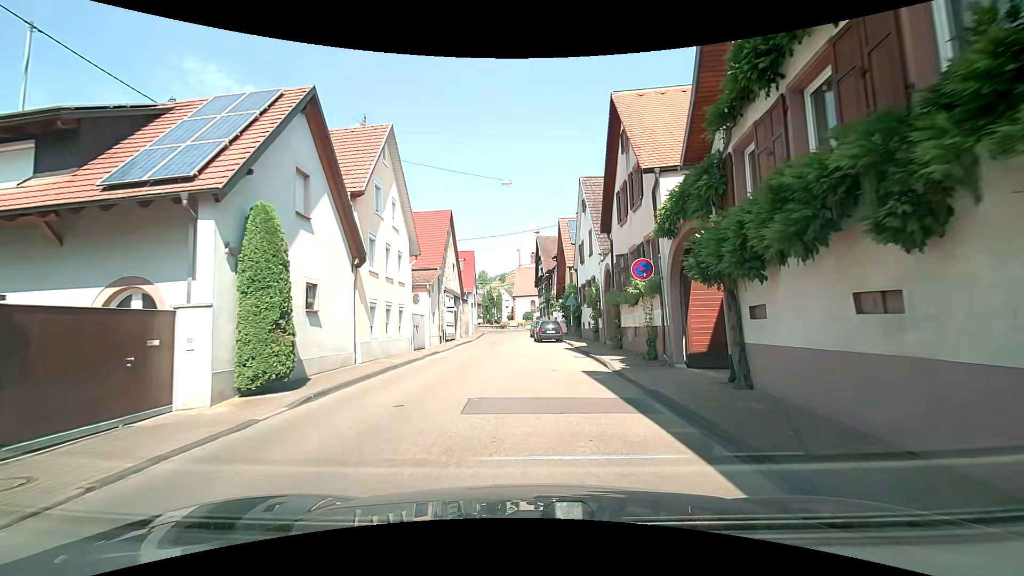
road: tertiary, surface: asphalt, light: Day
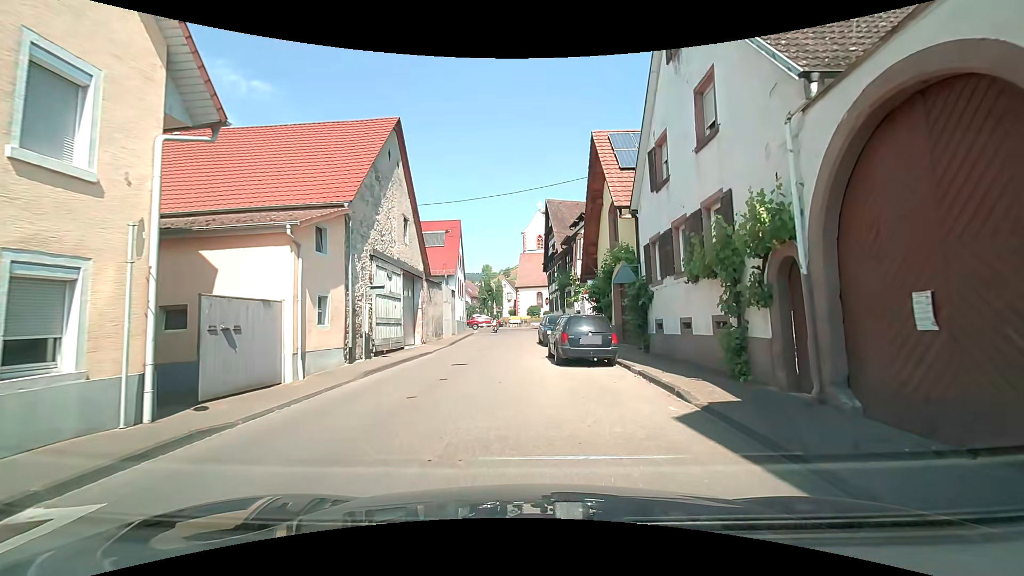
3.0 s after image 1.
(0.0, +18.2) m; 0°
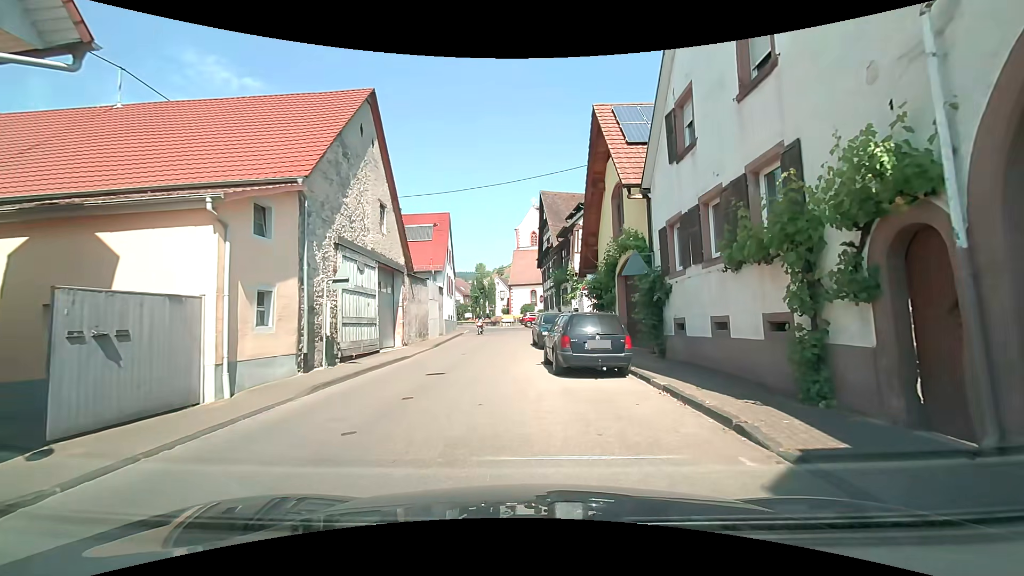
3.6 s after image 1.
(0.0, +2.6) m; +3°
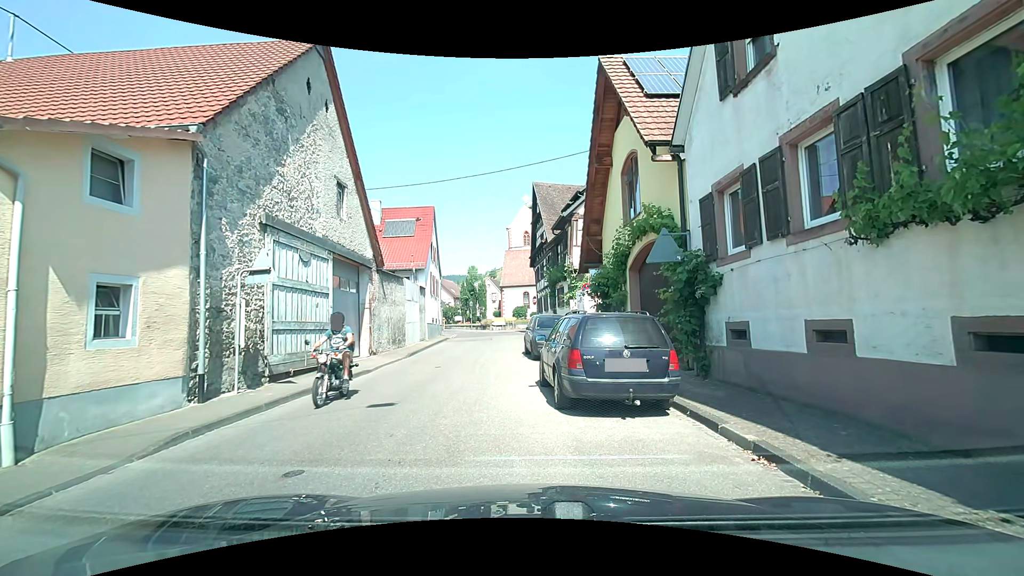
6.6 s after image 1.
(-0.1, +3.7) m; -1°
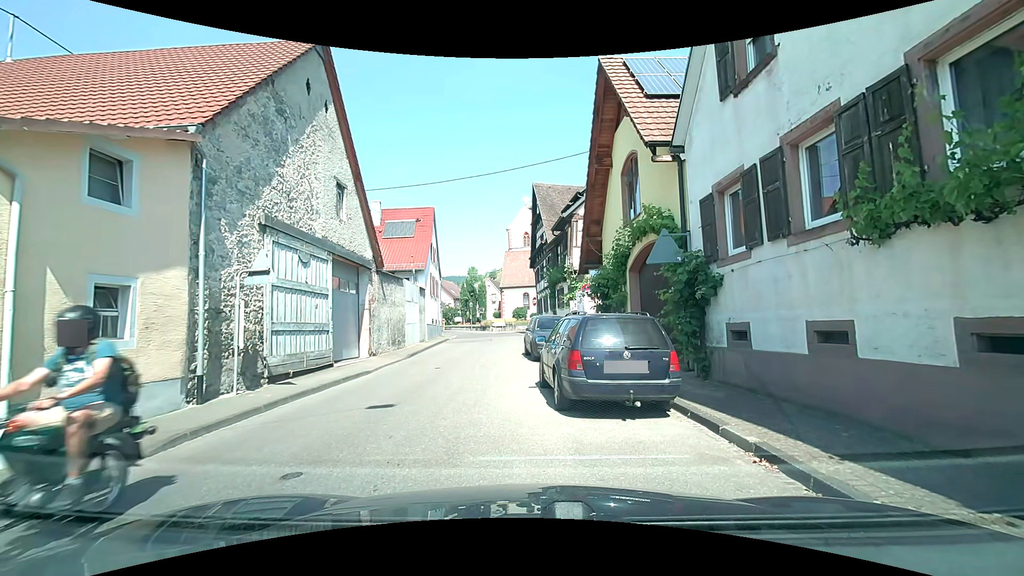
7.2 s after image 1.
(0.0, 0.0) m; 0°
